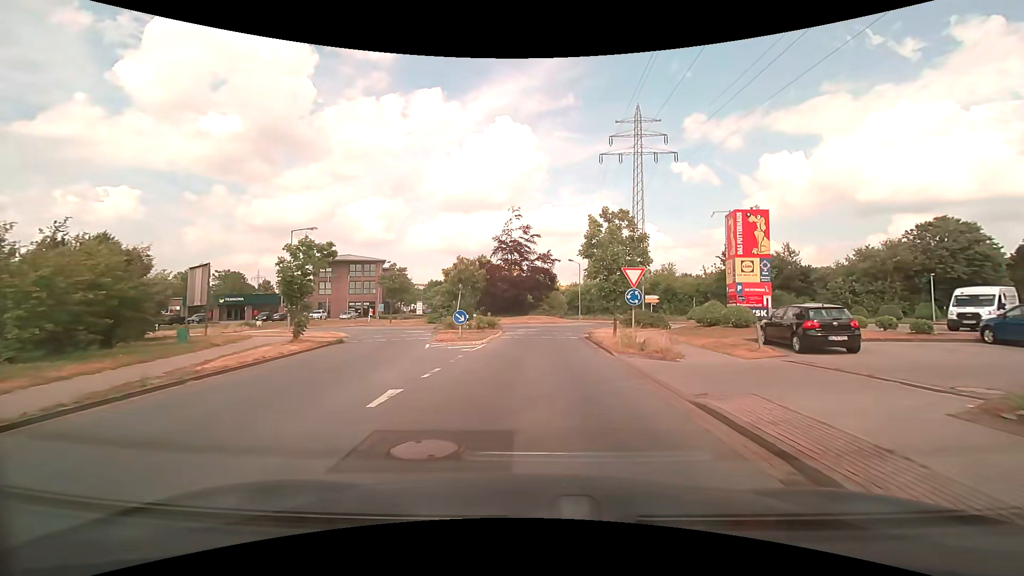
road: residential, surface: asphalt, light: Day
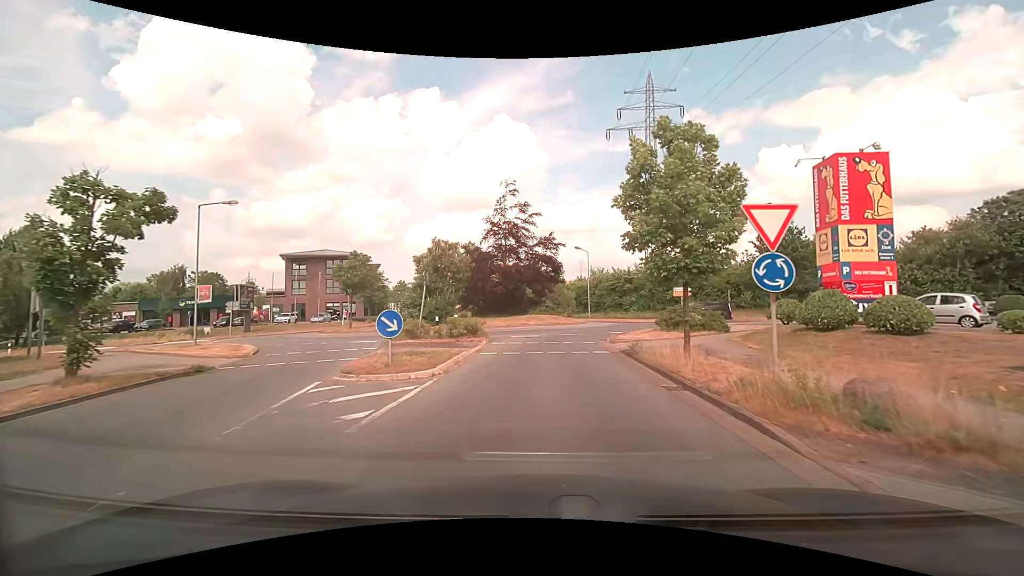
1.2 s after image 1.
(0.0, +10.3) m; 0°
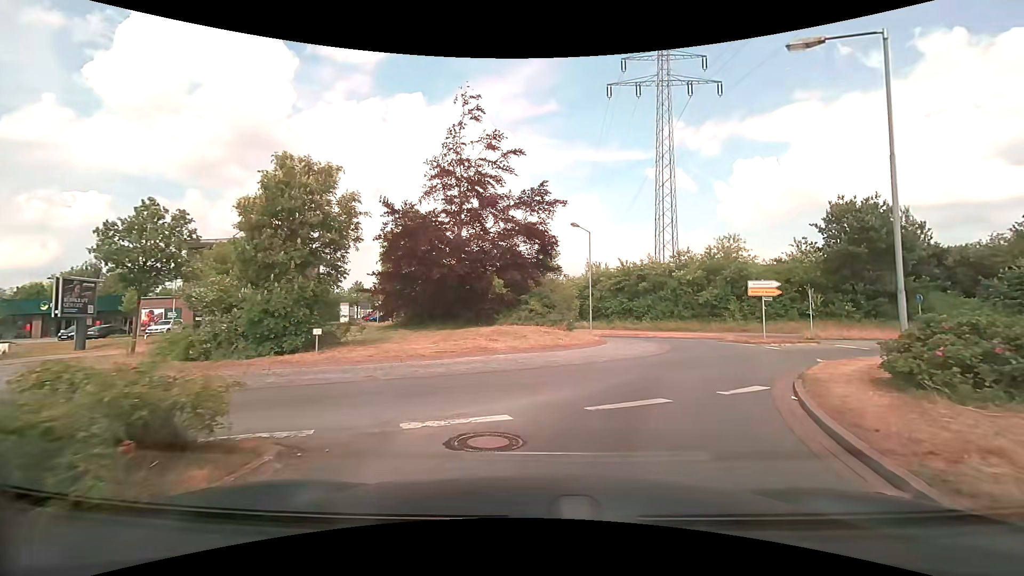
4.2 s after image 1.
(+0.1, +17.8) m; +2°
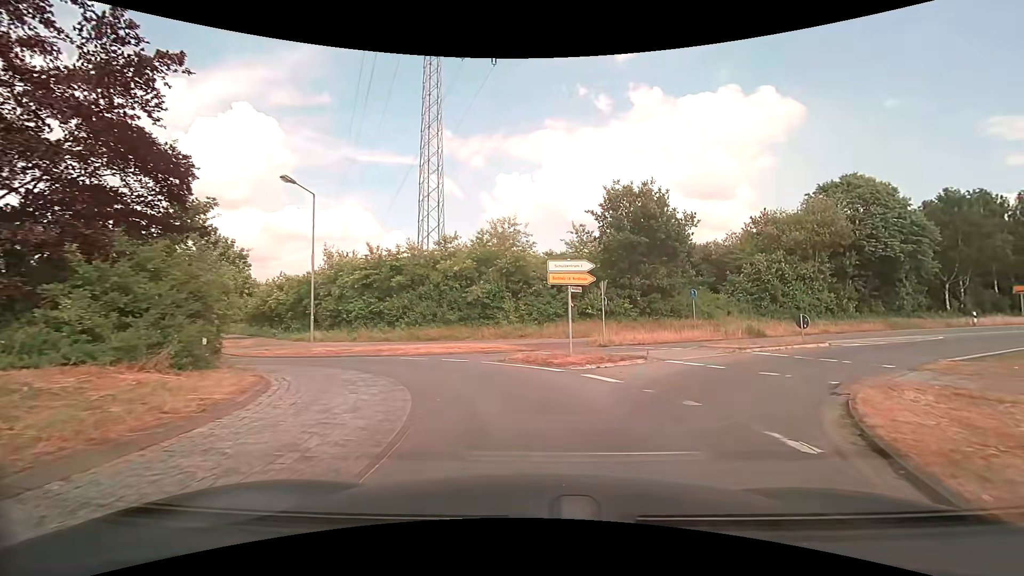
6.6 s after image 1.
(+2.6, +11.9) m; +26°
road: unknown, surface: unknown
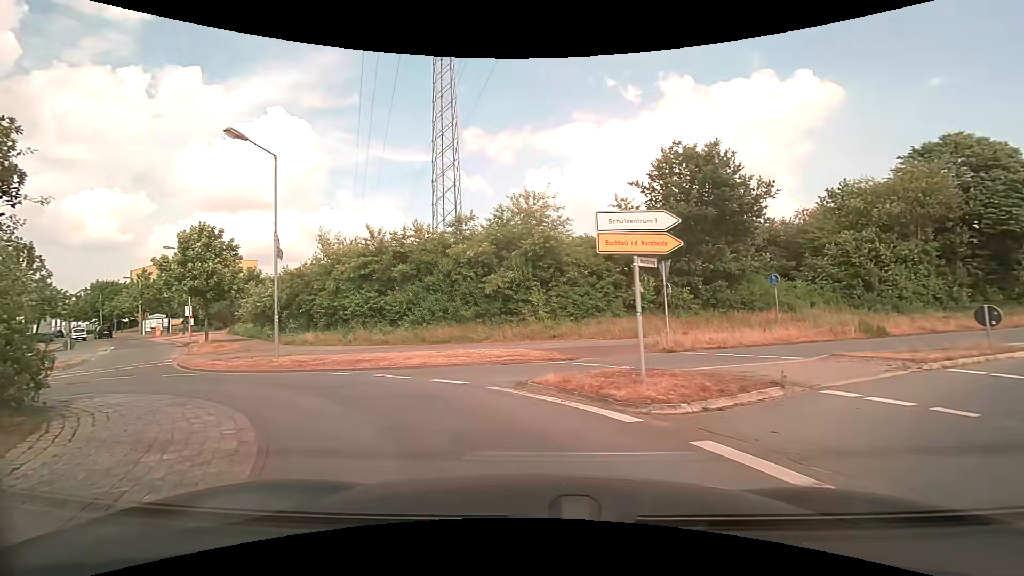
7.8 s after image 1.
(+0.1, +6.4) m; -3°
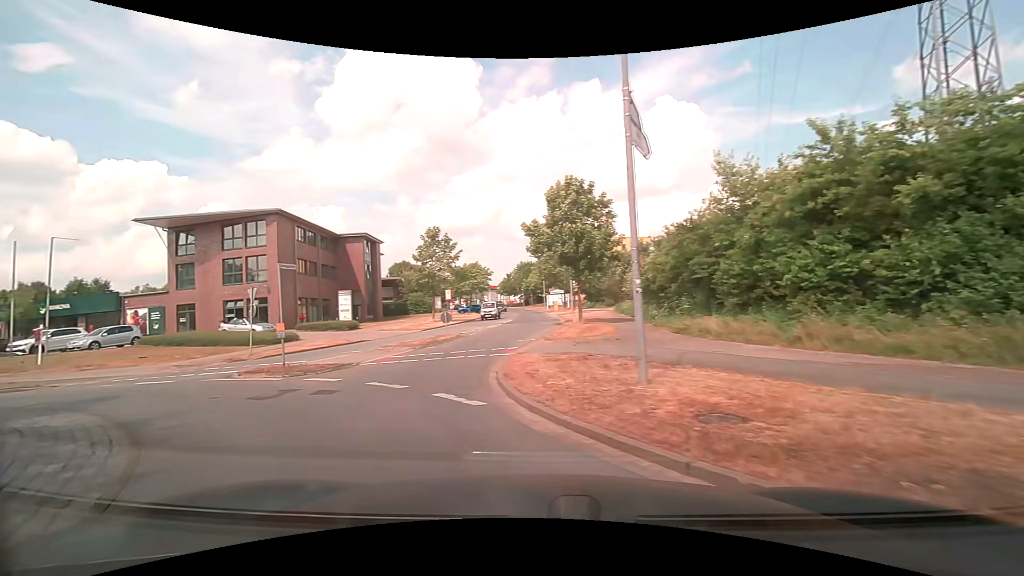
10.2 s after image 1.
(-3.7, +11.7) m; -41°
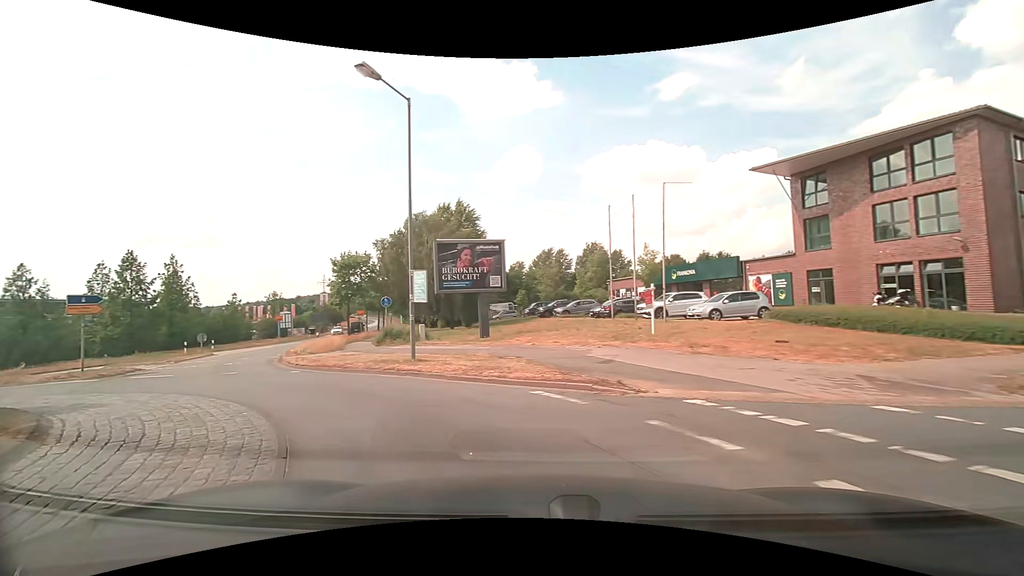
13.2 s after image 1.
(-7.6, +11.6) m; -63°
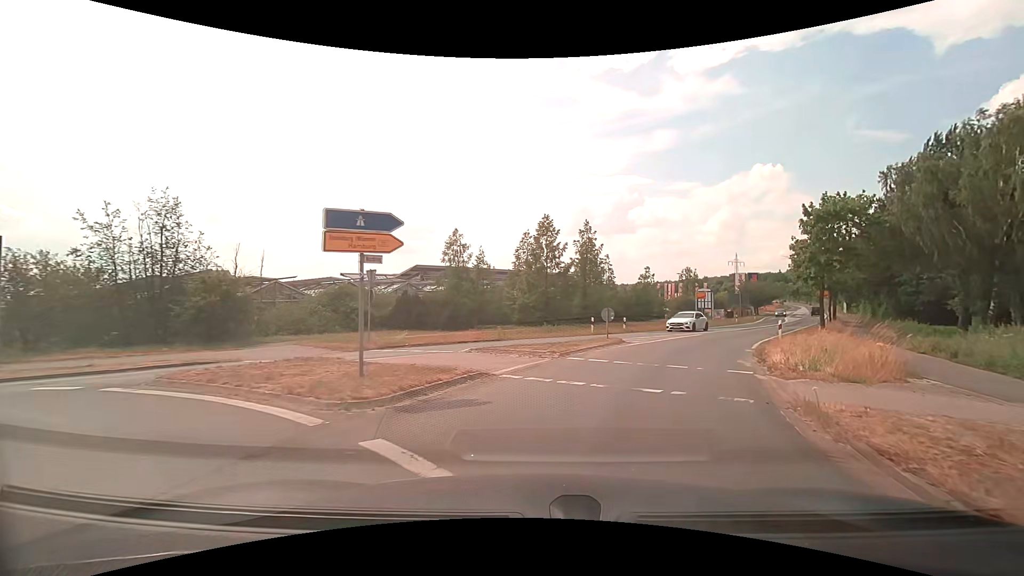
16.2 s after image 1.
(-7.6, +14.4) m; -46°
(+1, +10) (+5, +19) (+10, +28) (+15, +37) (+20, +45) (+26, +53) (+31, +62) (+36, +70) (+41, +79) (+47, +88) m
